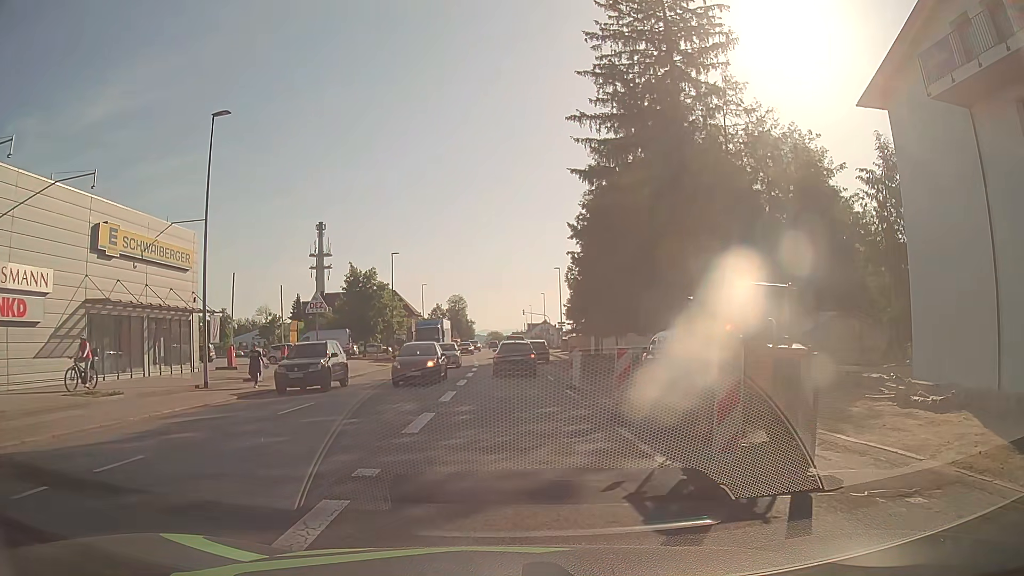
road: tertiary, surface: asphalt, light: Day
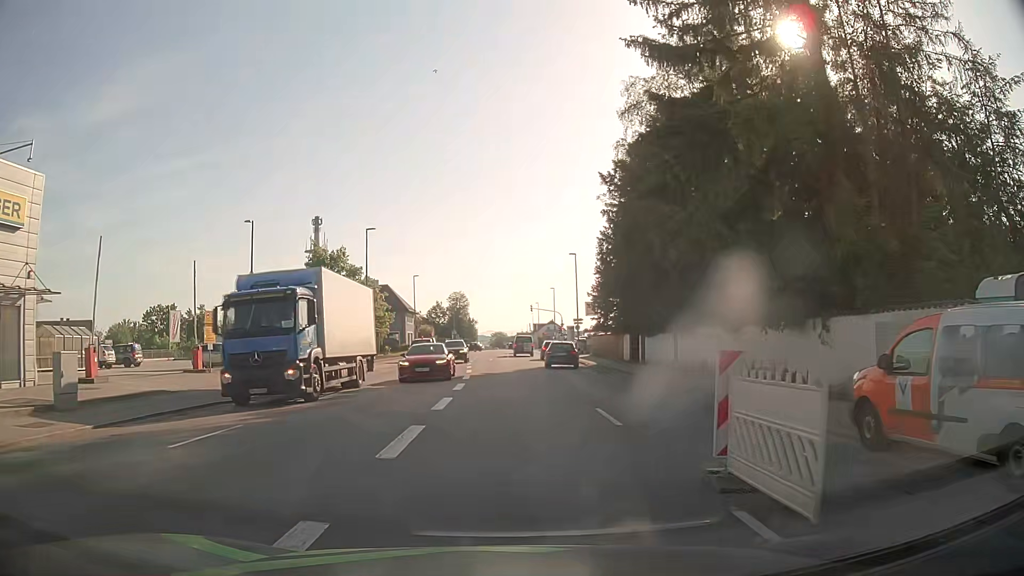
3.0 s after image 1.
(+0.1, +14.6) m; +1°
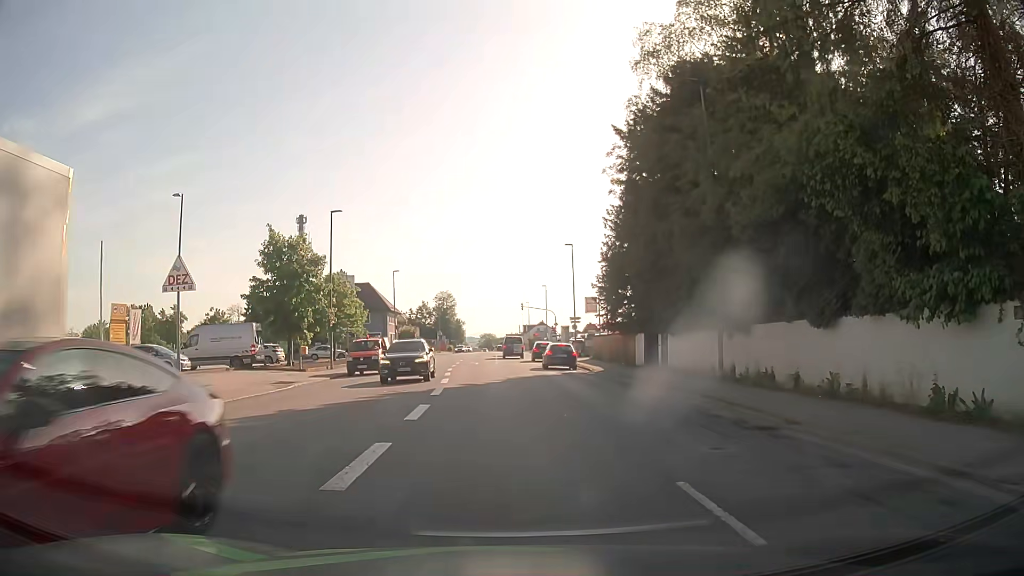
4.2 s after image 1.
(0.0, +7.8) m; 0°
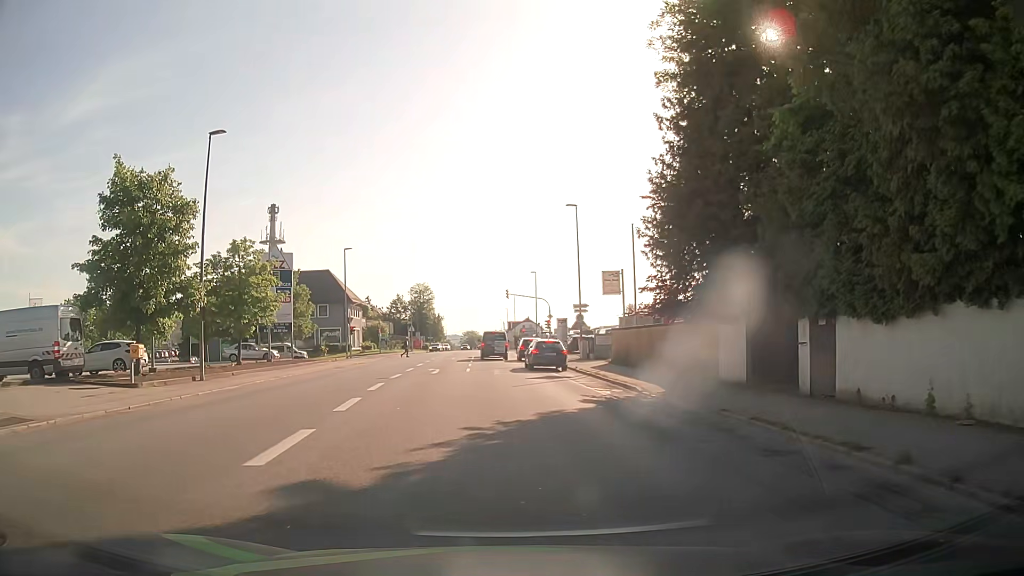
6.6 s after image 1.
(+0.4, +17.2) m; +1°
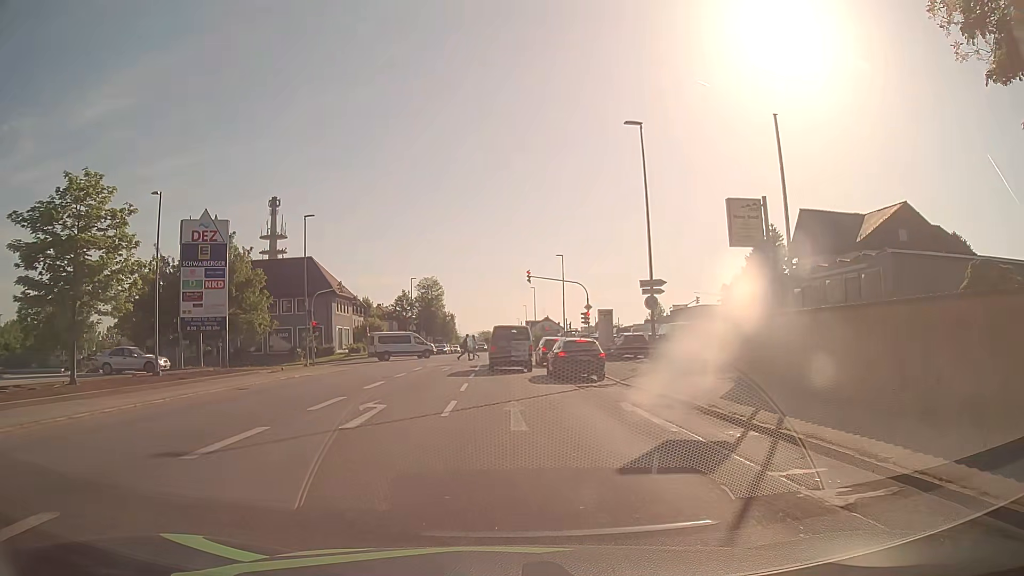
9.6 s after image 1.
(-0.1, +17.5) m; 0°
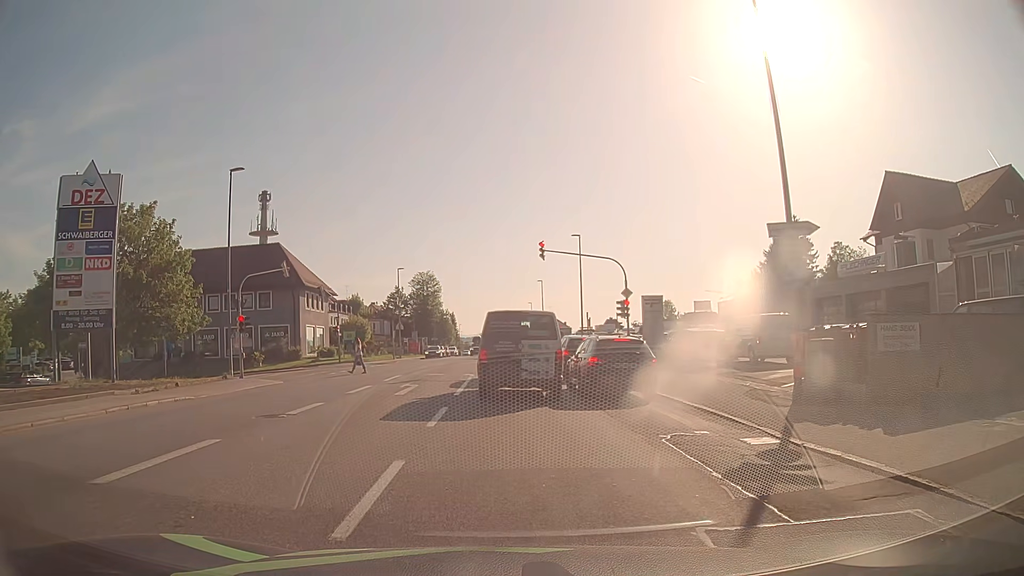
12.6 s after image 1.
(-0.1, +13.5) m; 0°
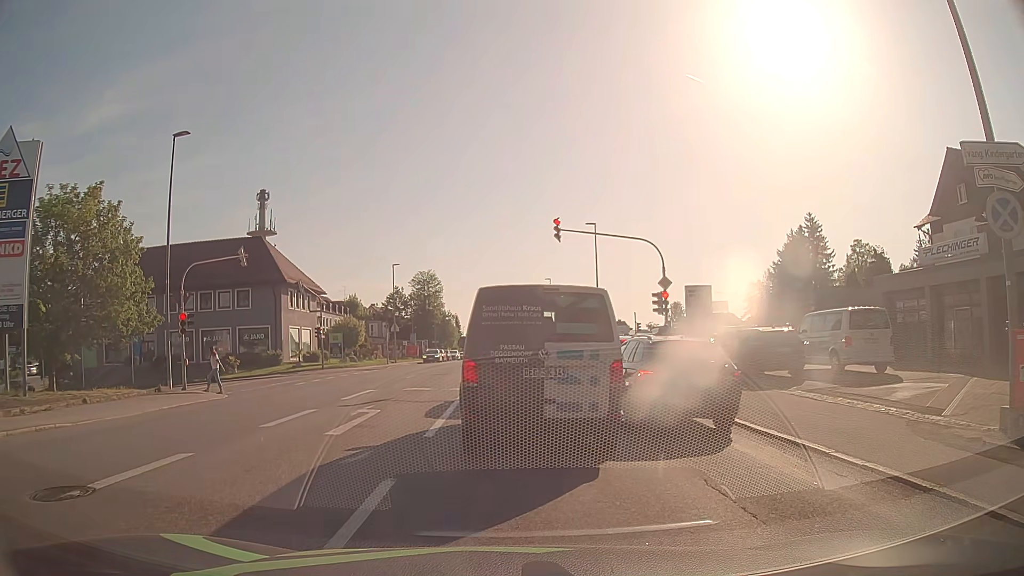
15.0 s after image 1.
(0.0, +6.7) m; -1°
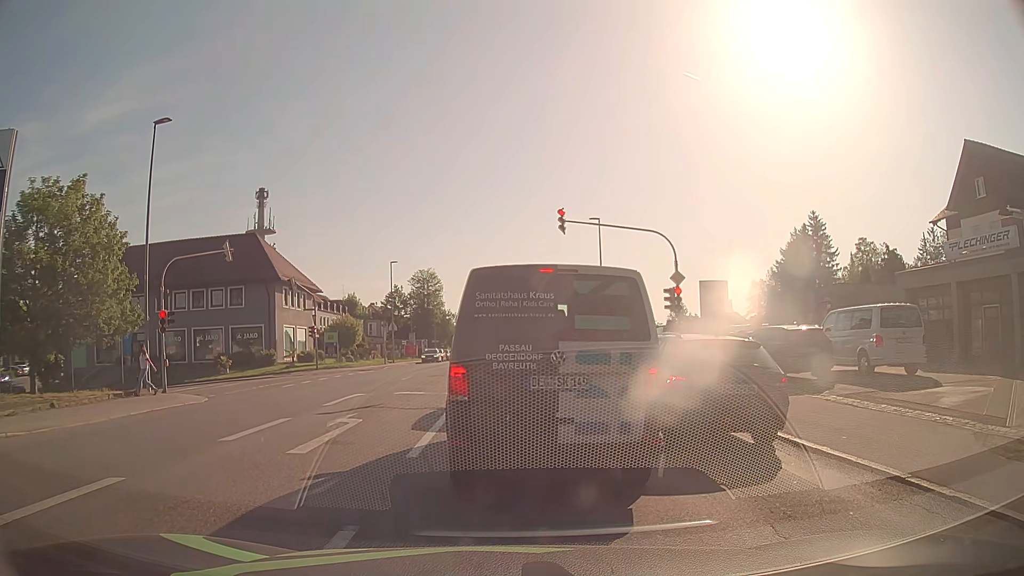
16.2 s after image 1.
(0.0, +1.6) m; 0°
